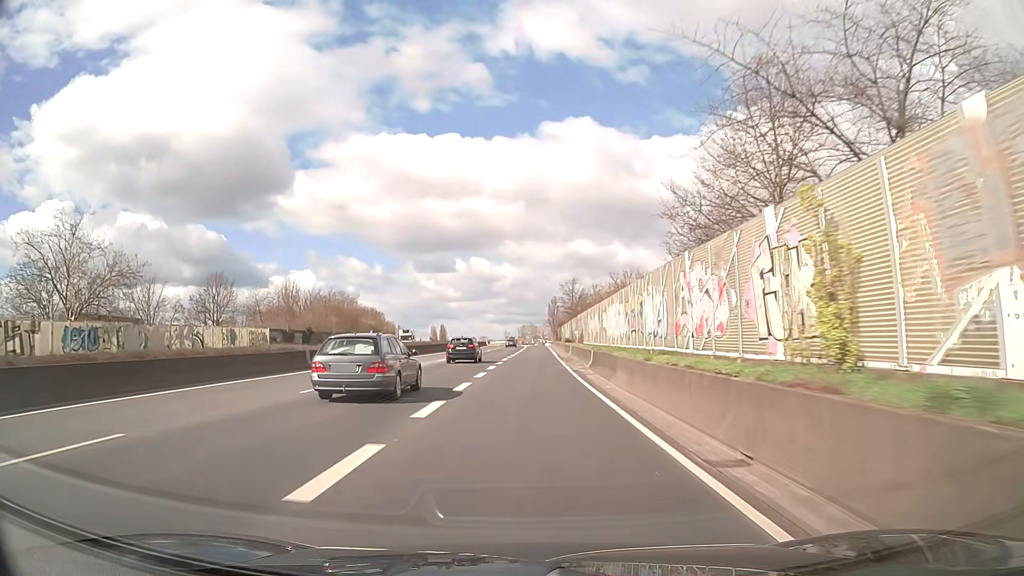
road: trunk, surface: asphalt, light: Day
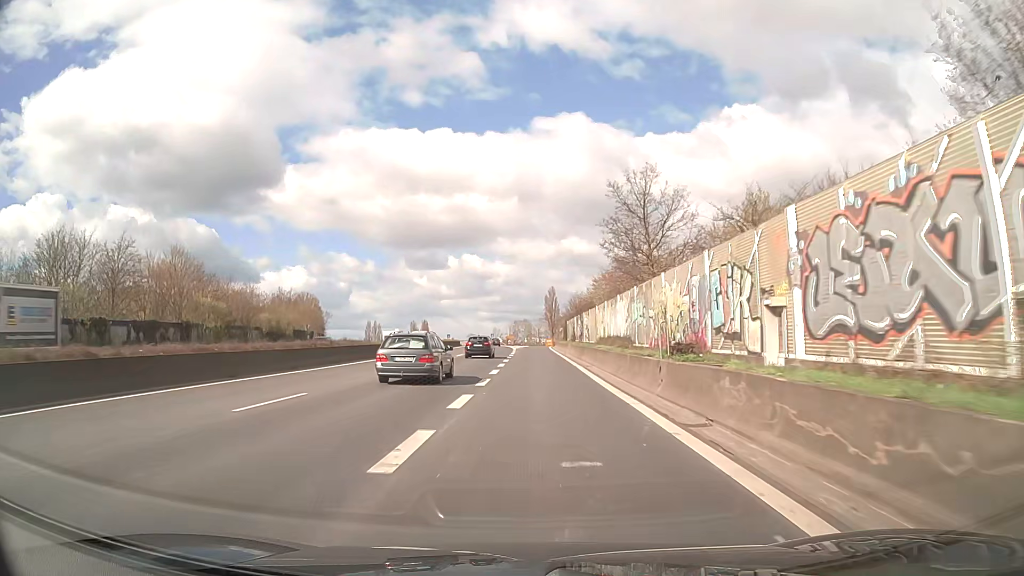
(0.0, +53.7) m; 0°
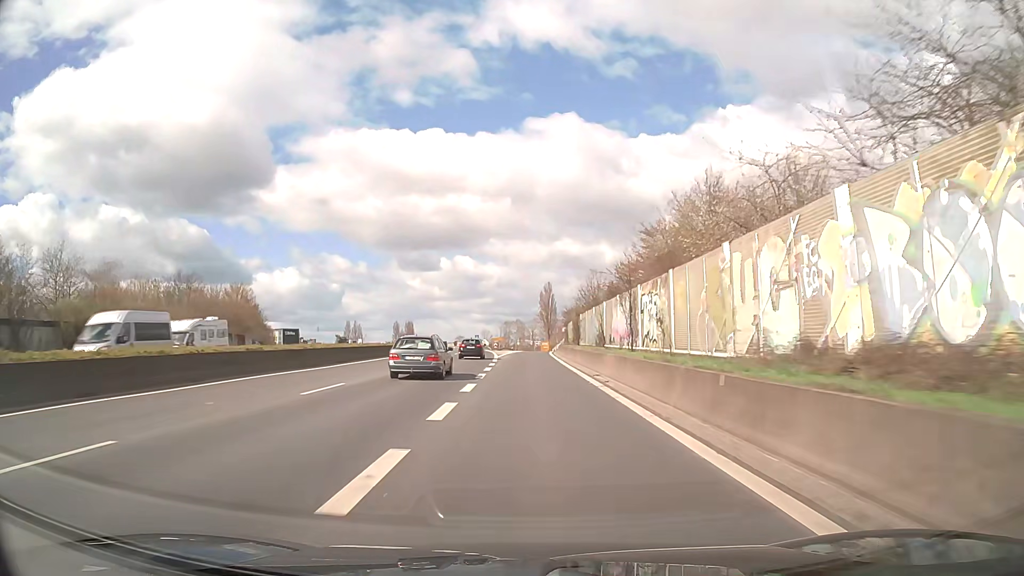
(+0.1, +32.2) m; +1°
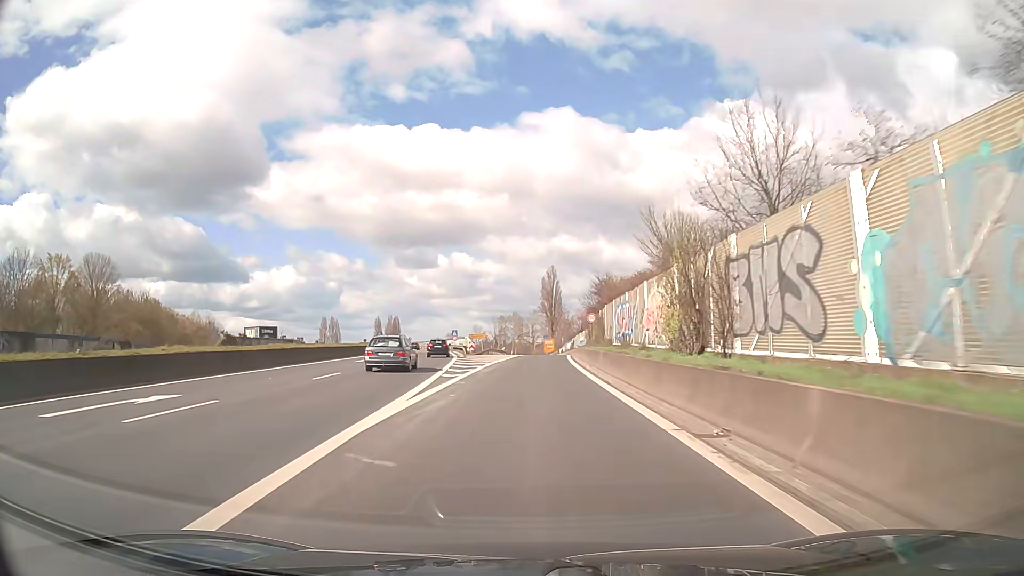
(0.0, +42.9) m; 0°
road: trunk_link
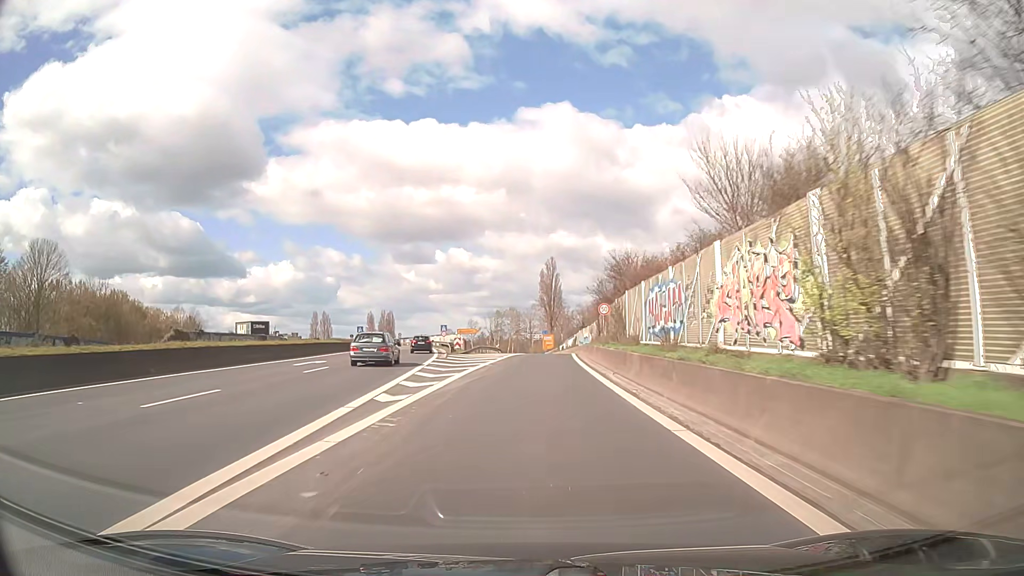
(0.0, +10.4) m; 0°
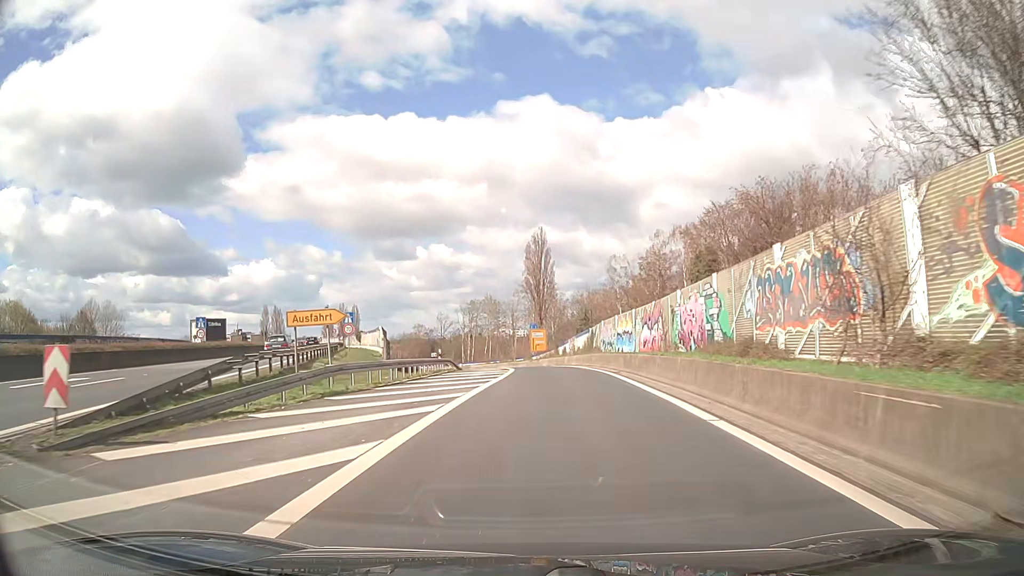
(+0.4, +43.4) m; +1°
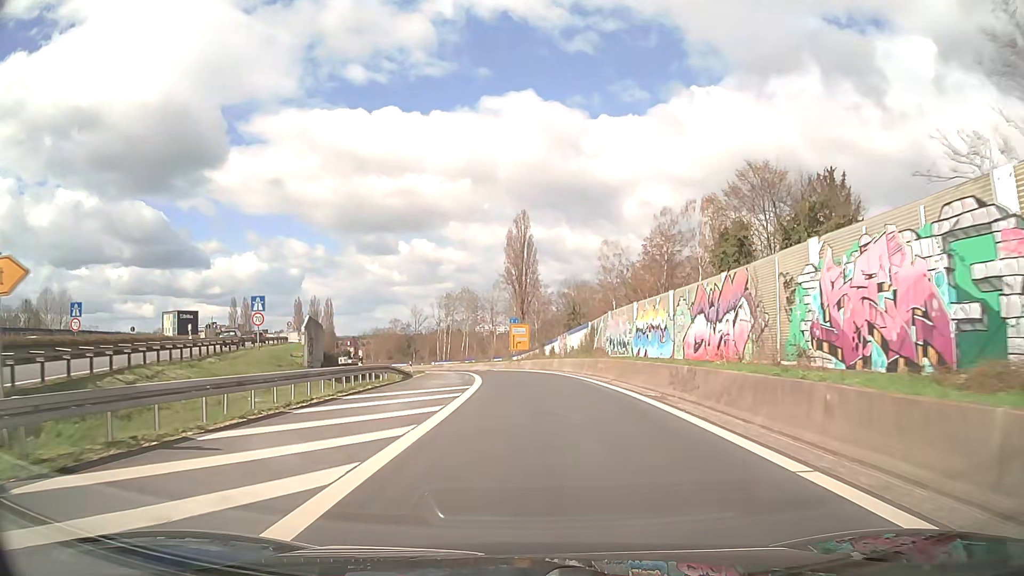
(+0.2, +14.3) m; +1°
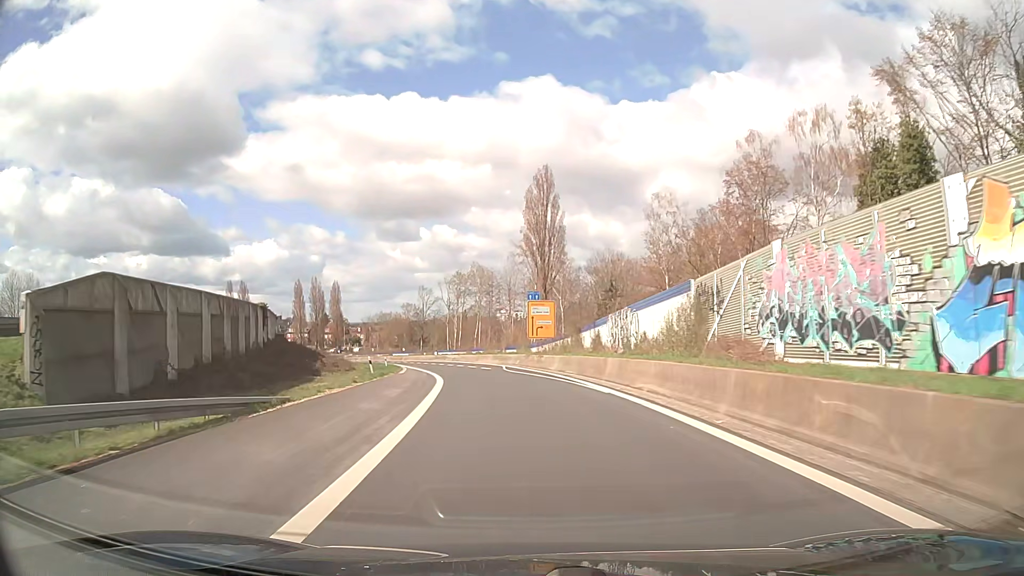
(-0.1, +23.1) m; -1°
(0, +10) (-1, +20) (-2, +30) (-4, +40) (-6, +50) (-8, +59) (-11, +69) (-13, +79) (-16, +88) (-19, +98) m
